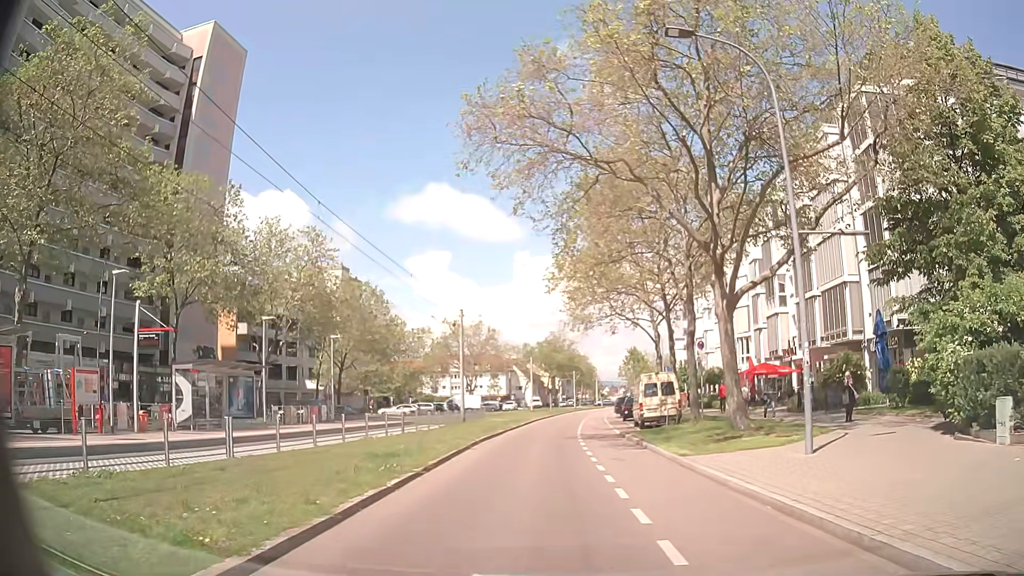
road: tertiary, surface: asphalt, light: Day
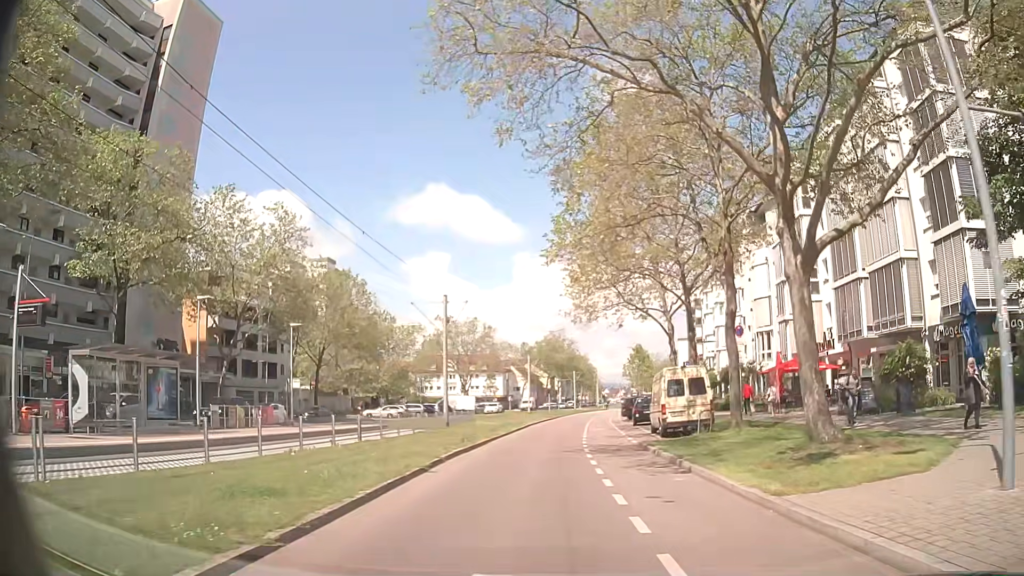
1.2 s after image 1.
(0.0, +6.8) m; -1°
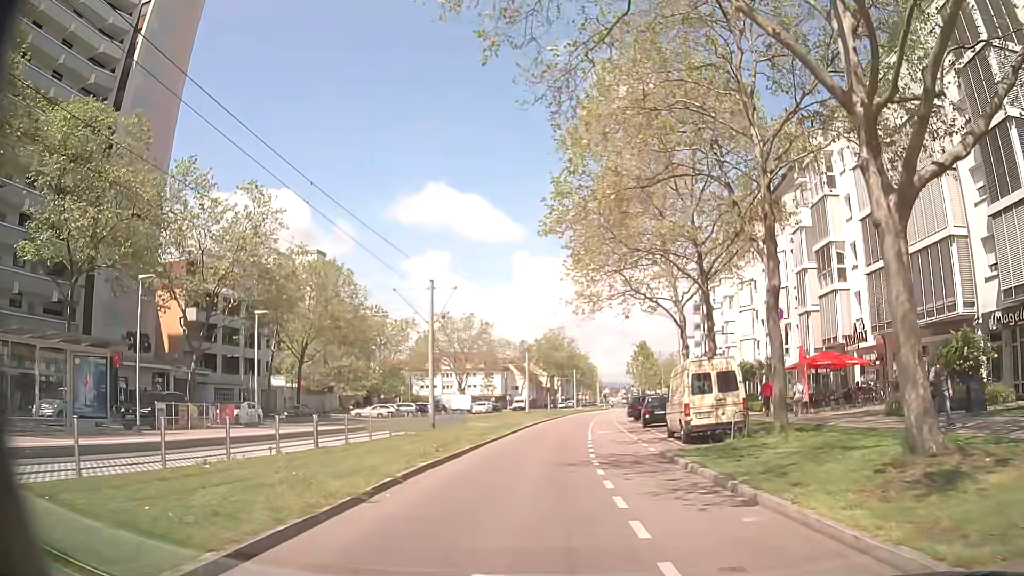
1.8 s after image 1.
(+0.1, +4.5) m; 0°
